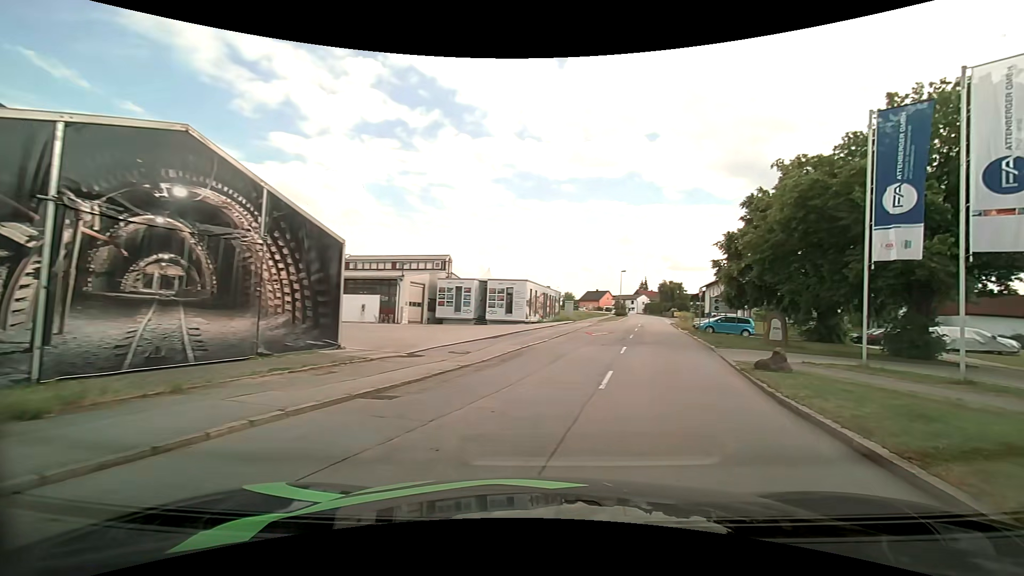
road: tertiary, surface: asphalt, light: Day
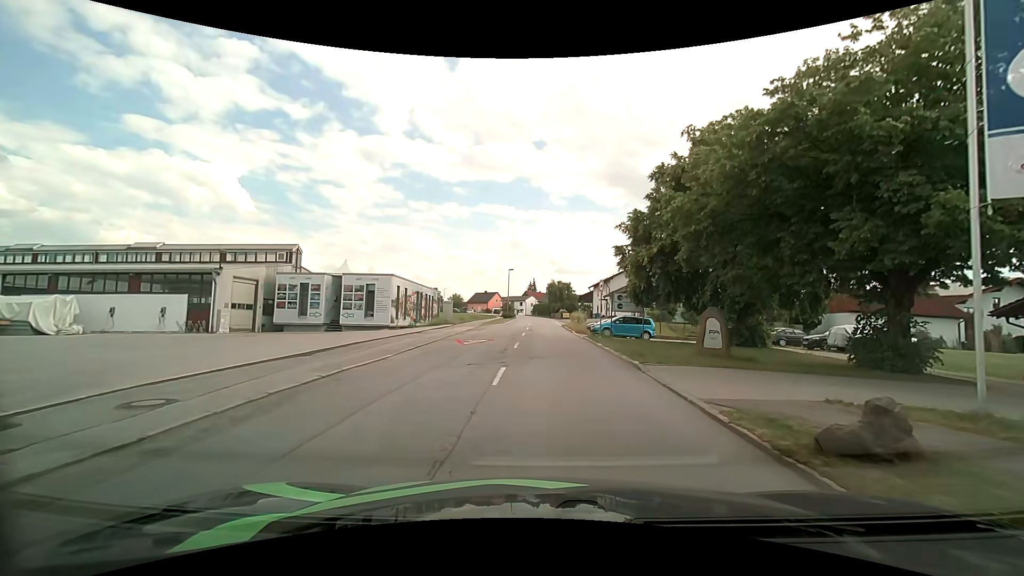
(+1.4, +8.4) m; +13°
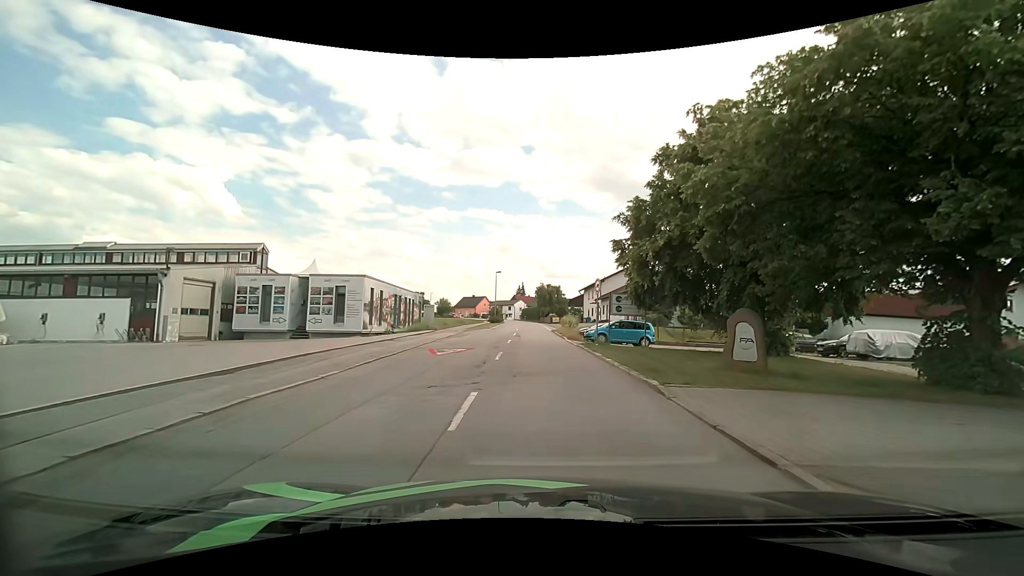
(+0.1, +3.5) m; +2°
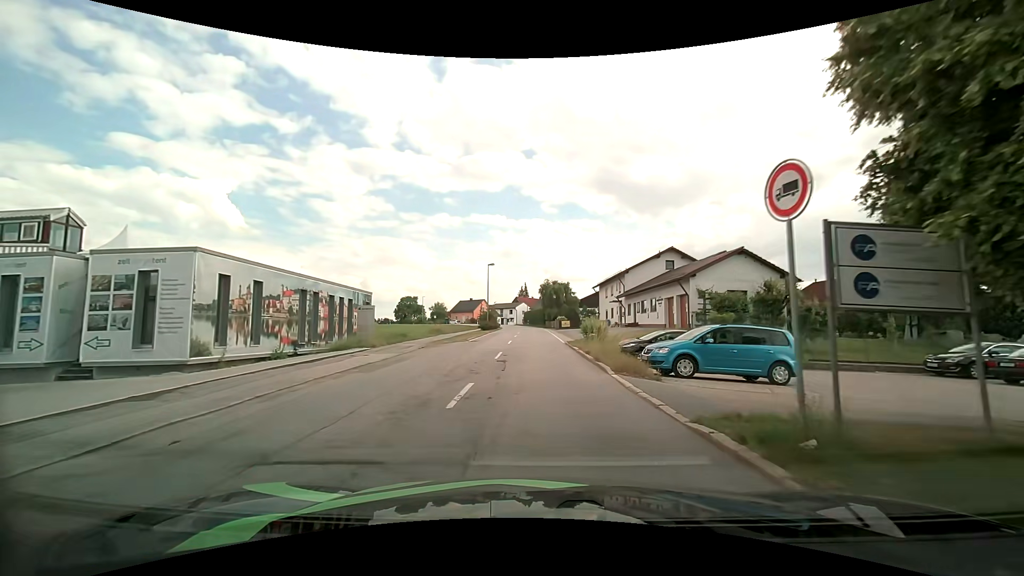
(-0.1, +17.3) m; -2°
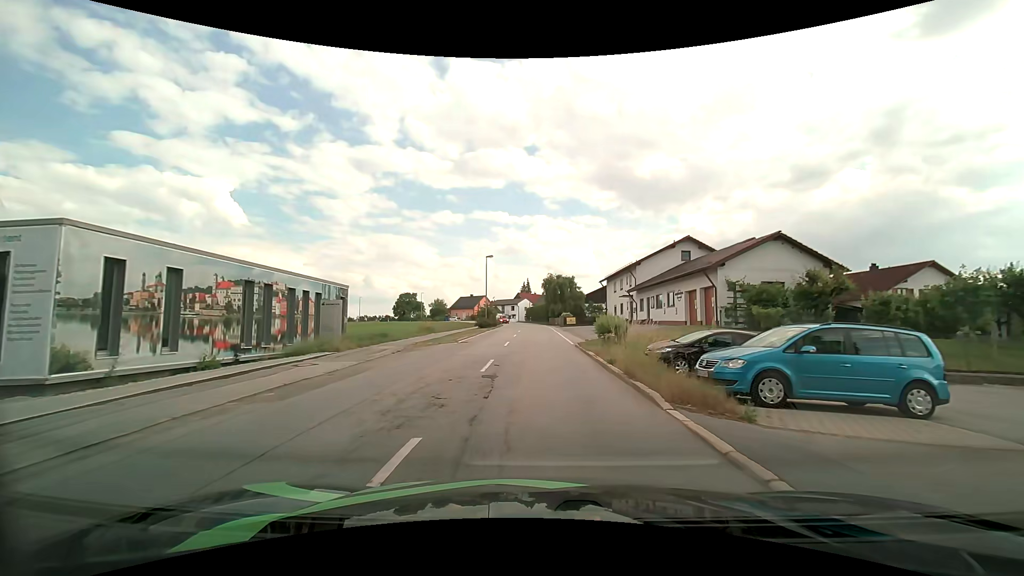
(+0.1, +5.0) m; +1°
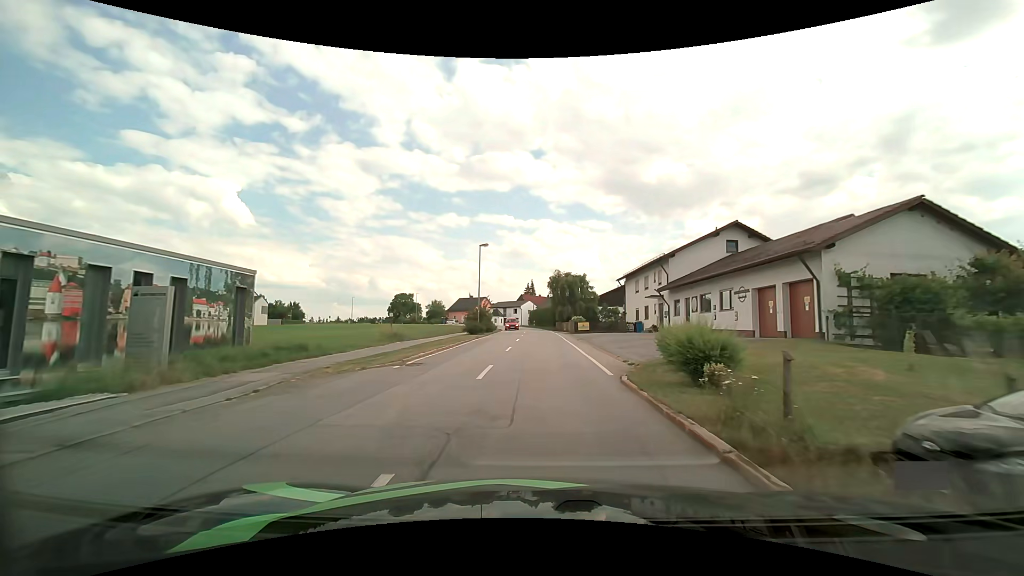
(-0.1, +10.8) m; 0°
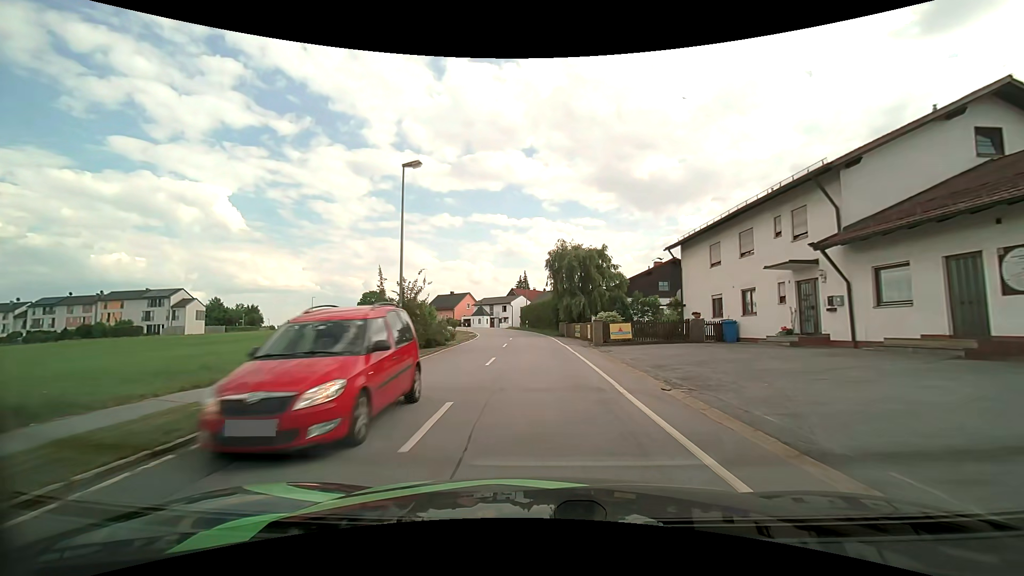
(-0.1, +23.7) m; 0°
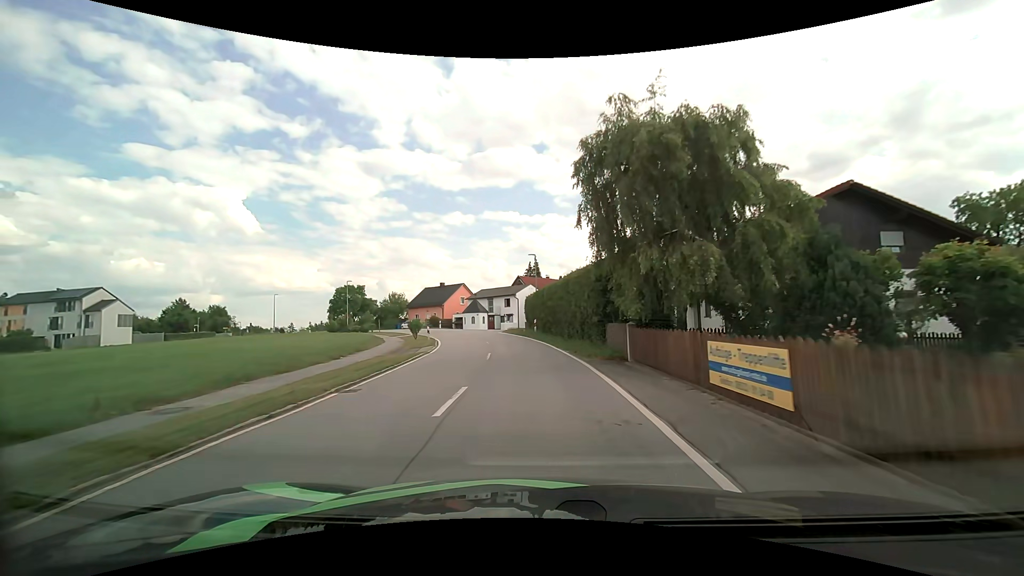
(0.0, +25.4) m; -1°
(0, +10) (-1, +20) (-2, +30) (-4, +40) (-7, +49) (-11, +58) (-17, +67) (-22, +75) (-28, +83) (-35, +91) m
